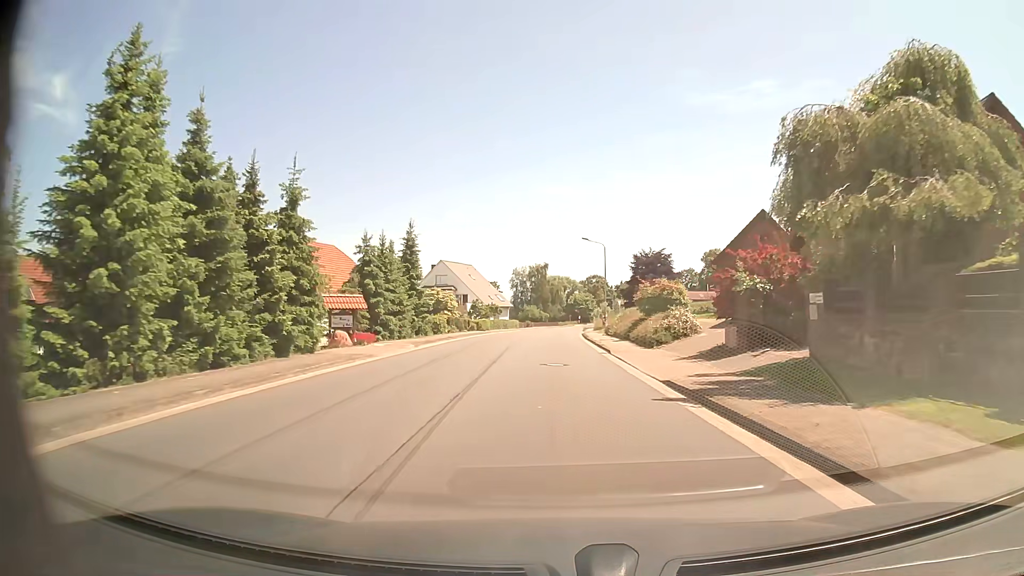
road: tertiary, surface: asphalt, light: Day
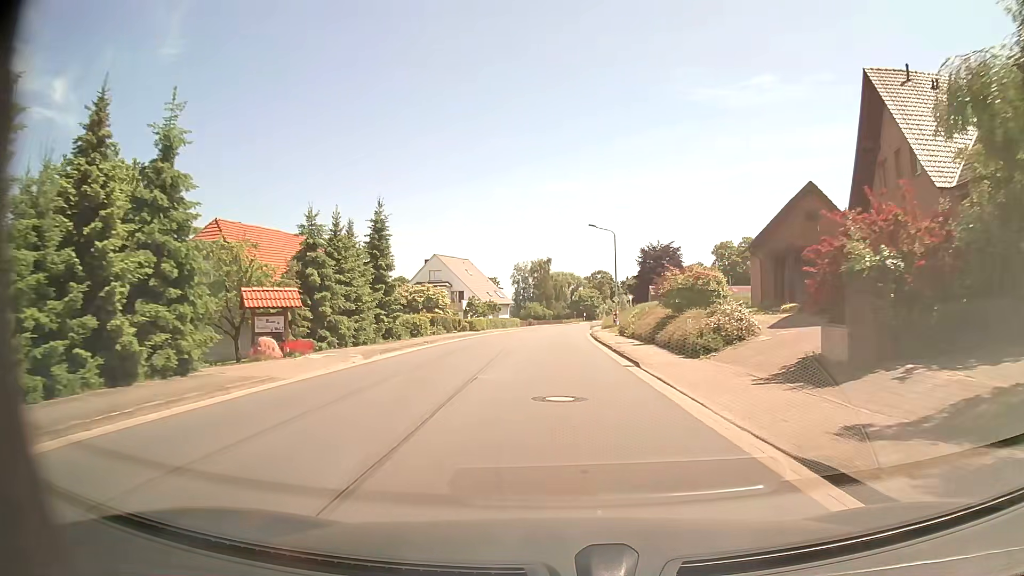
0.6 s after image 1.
(0.0, +7.8) m; 0°
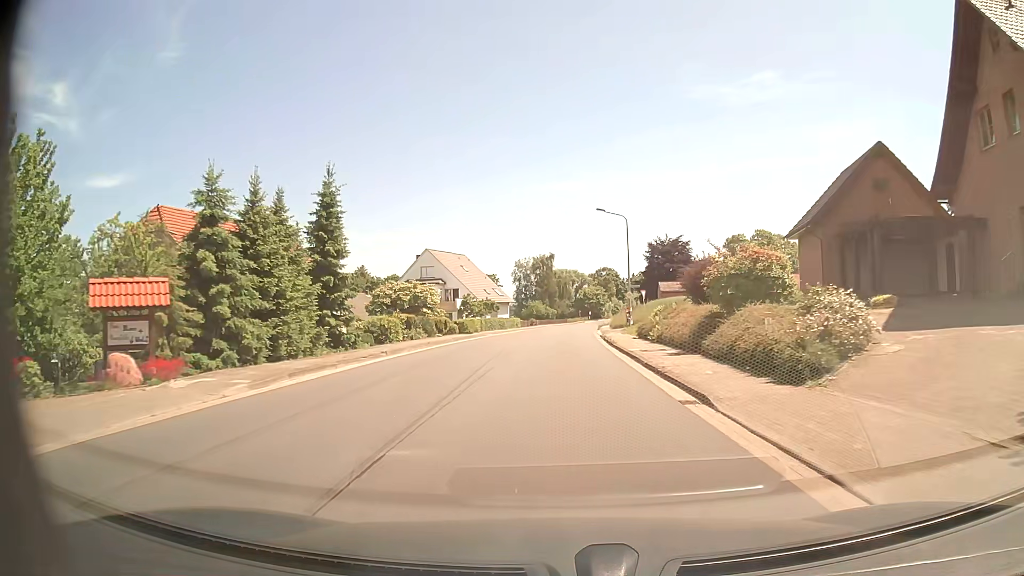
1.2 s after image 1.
(0.0, +7.9) m; 0°
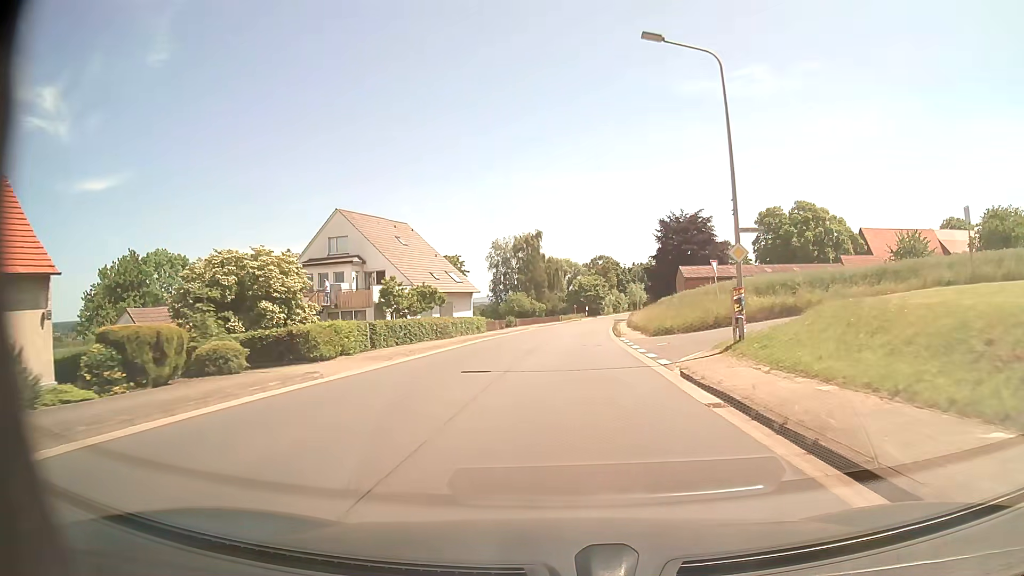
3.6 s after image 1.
(-0.1, +31.5) m; 0°
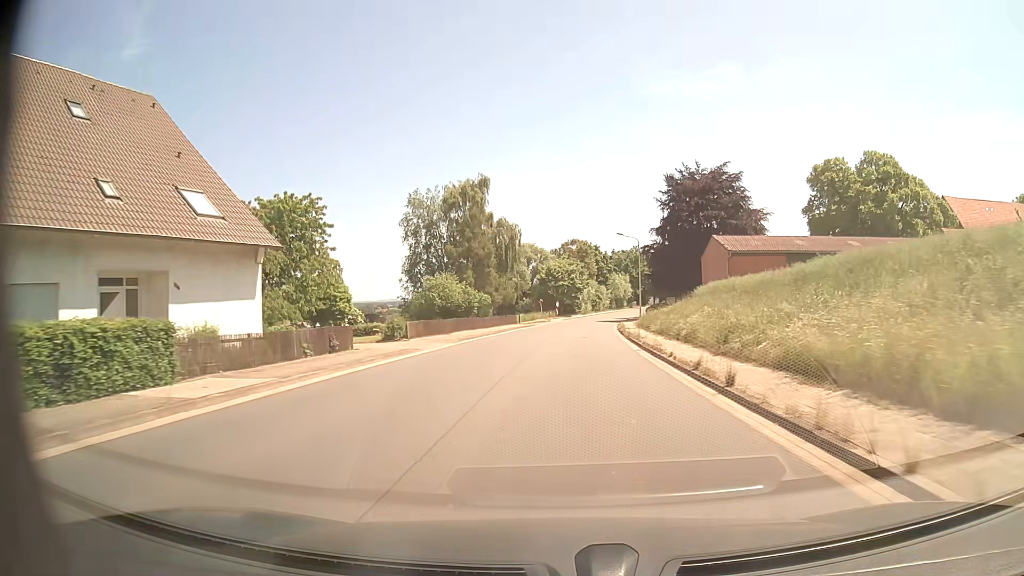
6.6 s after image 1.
(+0.9, +39.4) m; +3°
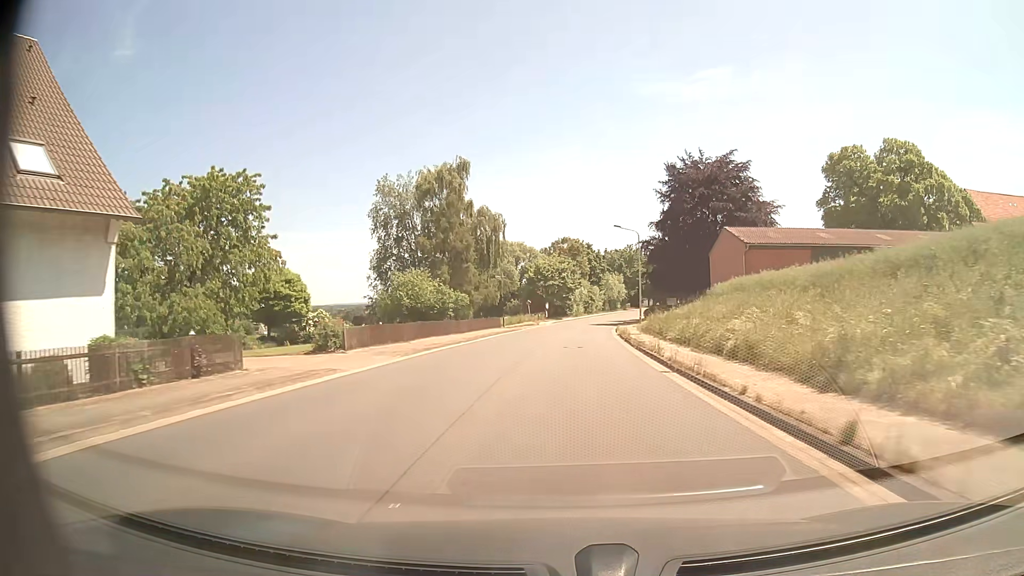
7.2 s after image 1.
(0.0, +7.8) m; +1°
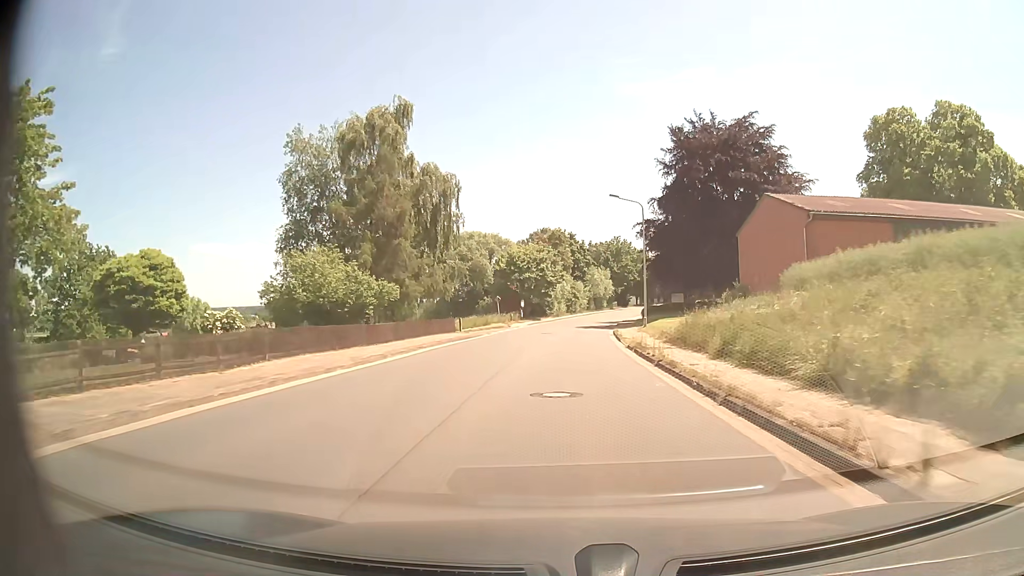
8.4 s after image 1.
(+0.2, +15.6) m; +2°
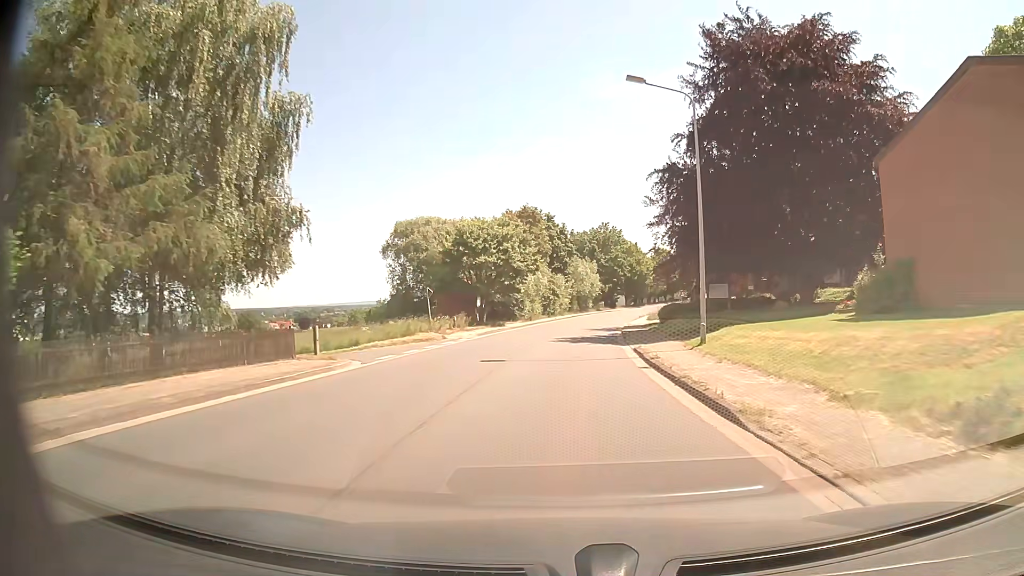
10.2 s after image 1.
(+0.5, +23.3) m; +2°
(0, +10) (0, +20) (+1, +30) (+2, +40) (+3, +50) (+4, +60) (+6, +70) (+7, +80) (+9, +89) (+12, +99) m
